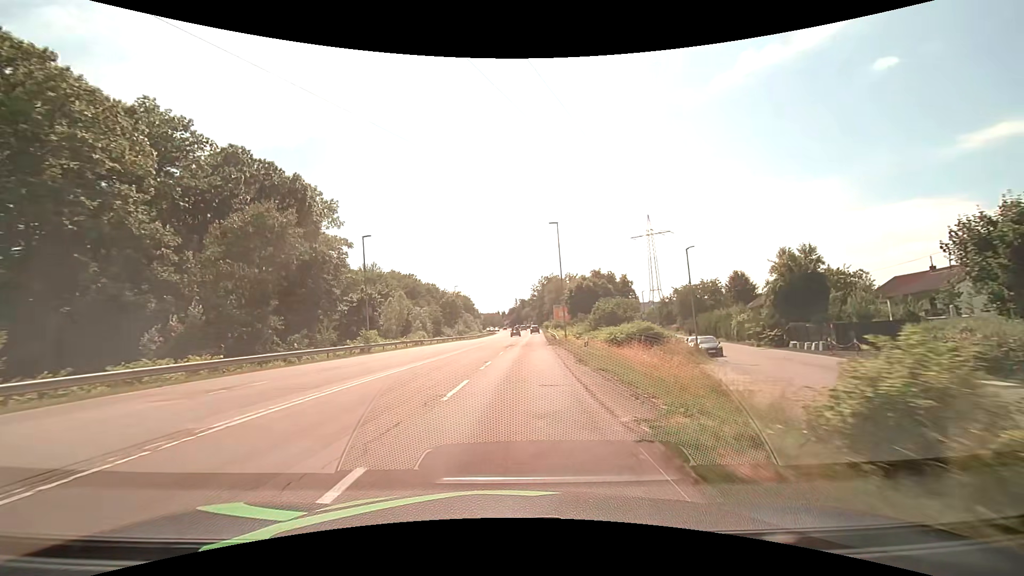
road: secondary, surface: asphalt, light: Day
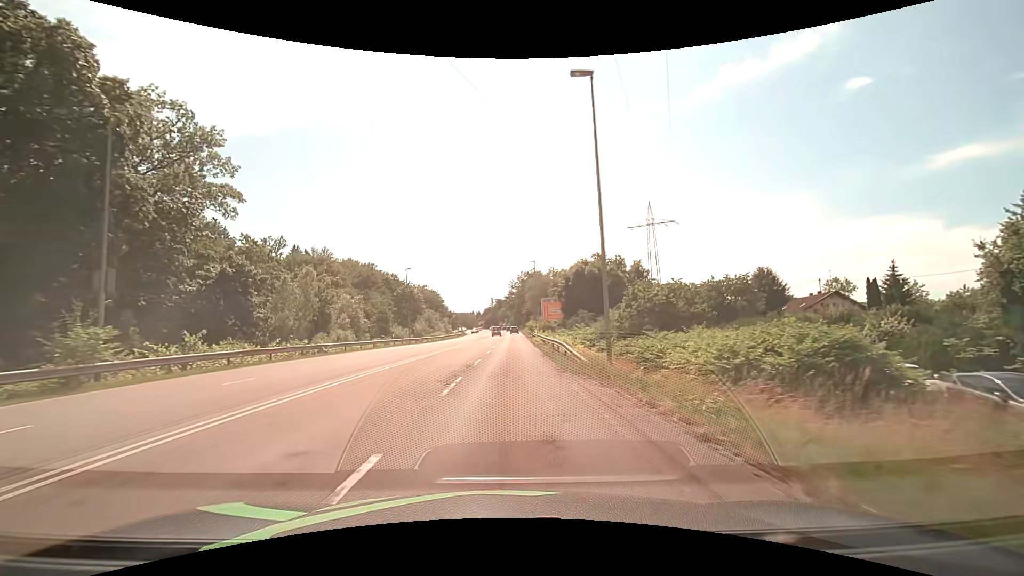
(+0.7, +25.3) m; +3°
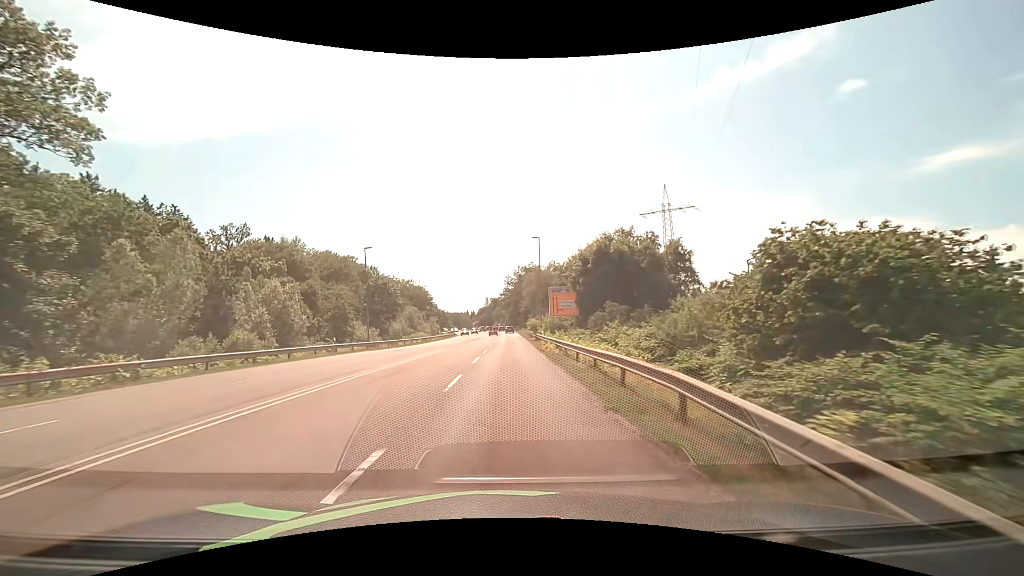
(0.0, +17.5) m; 0°
(0, +10) (0, +20) (0, +30) (0, +40) (0, +50) (0, +60) (0, +70) (+1, +80) (+1, +90) (0, +100) m
